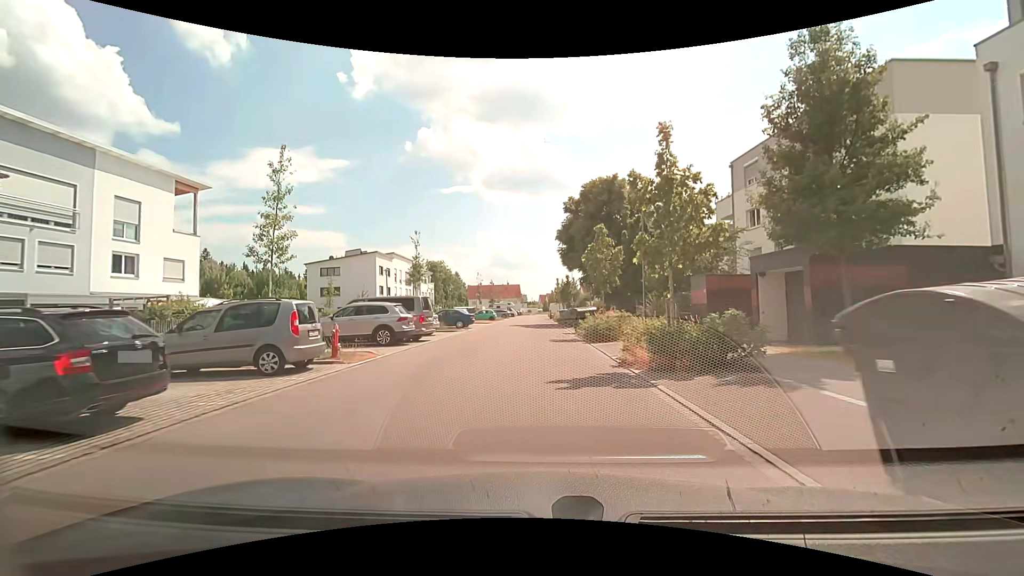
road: residential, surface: asphalt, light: Day
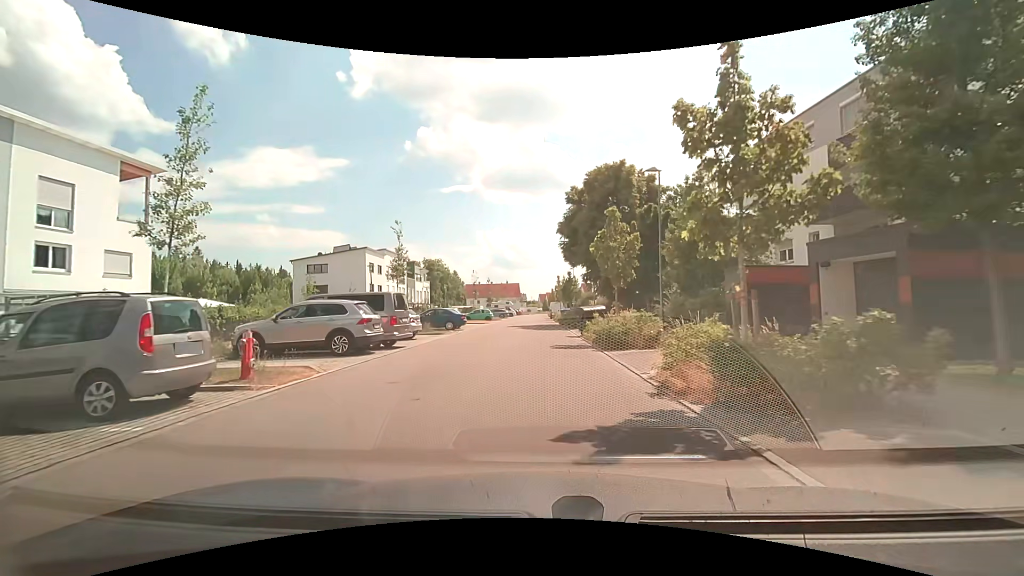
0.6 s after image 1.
(0.0, +4.1) m; 0°
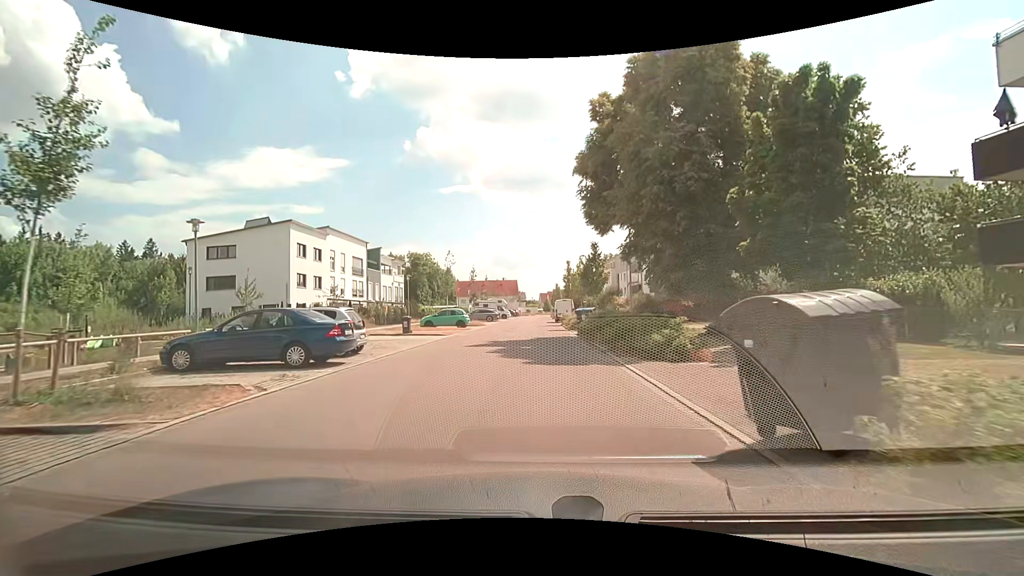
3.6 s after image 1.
(+0.1, +20.8) m; 0°
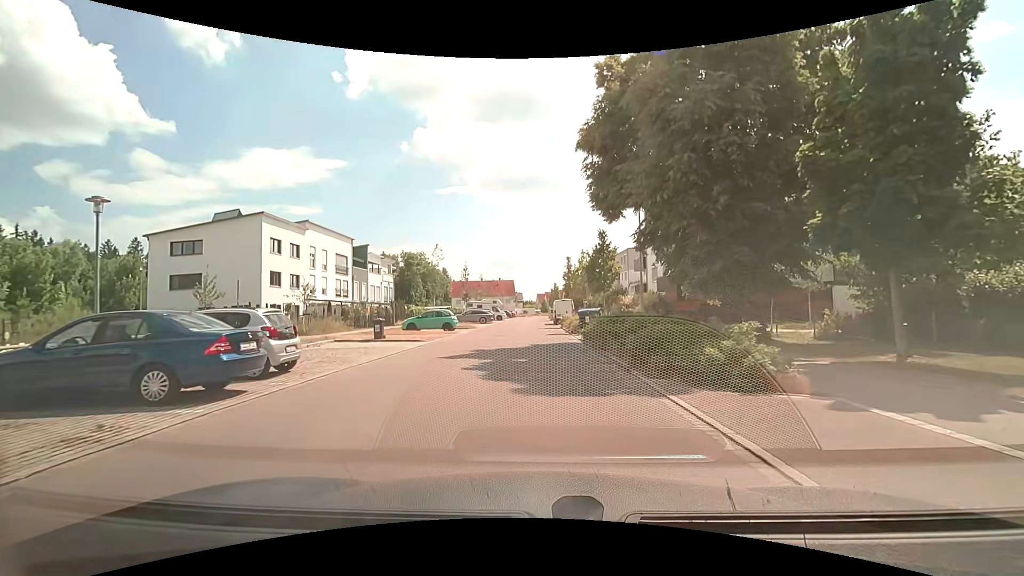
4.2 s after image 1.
(0.0, +4.3) m; 0°
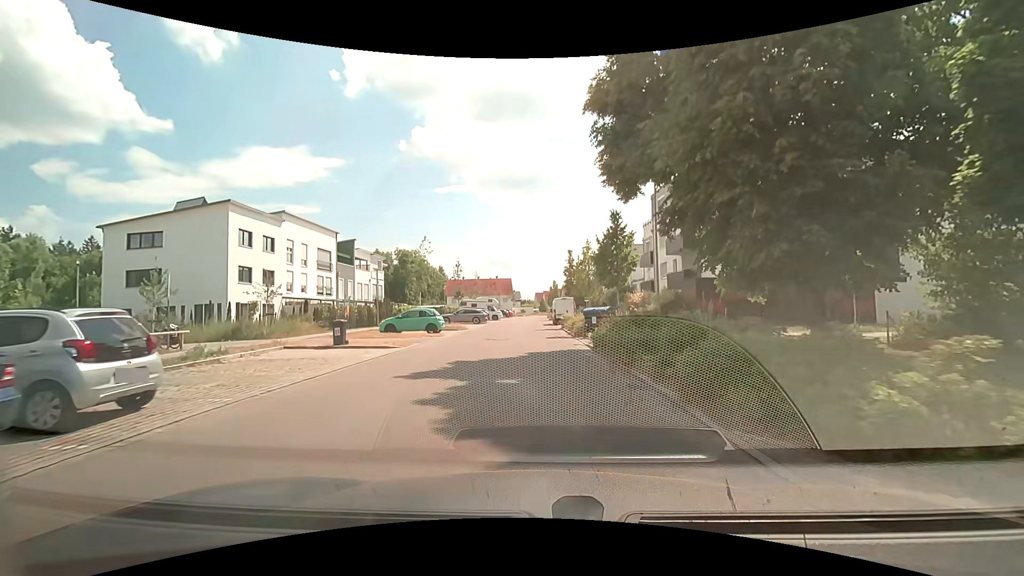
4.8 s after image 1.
(0.0, +4.3) m; +1°
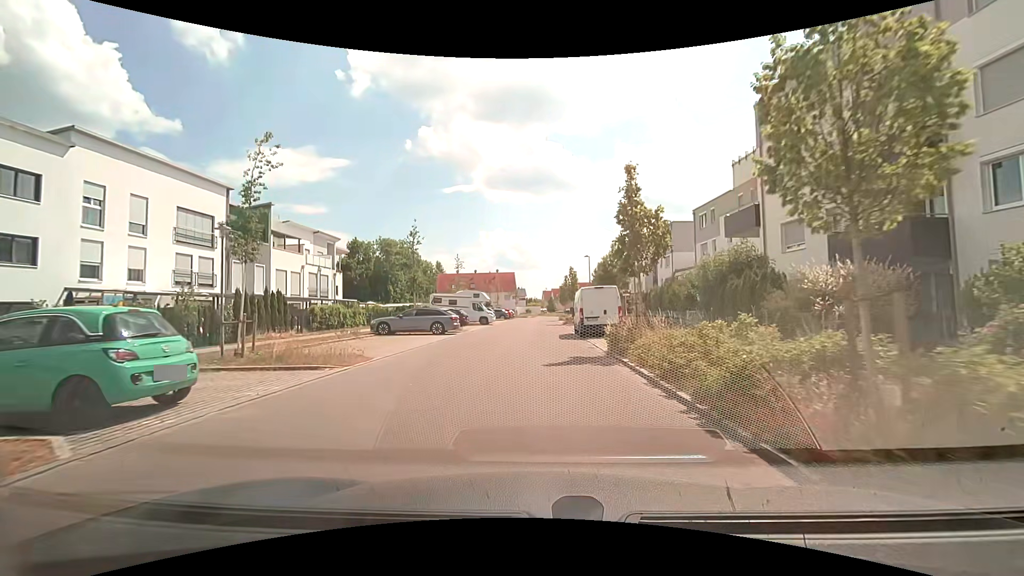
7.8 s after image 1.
(-0.4, +22.0) m; -1°
